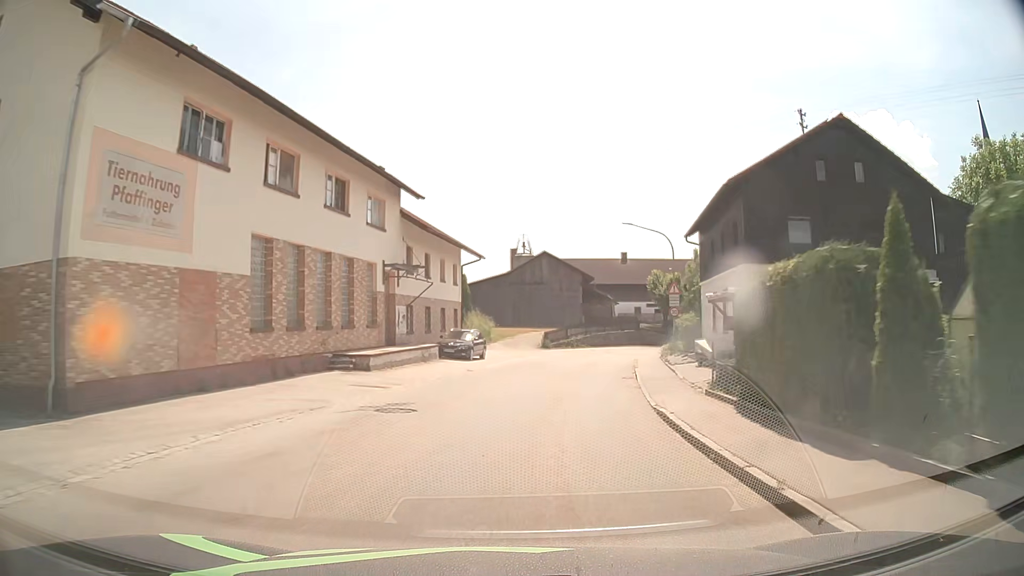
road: tertiary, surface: asphalt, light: Day
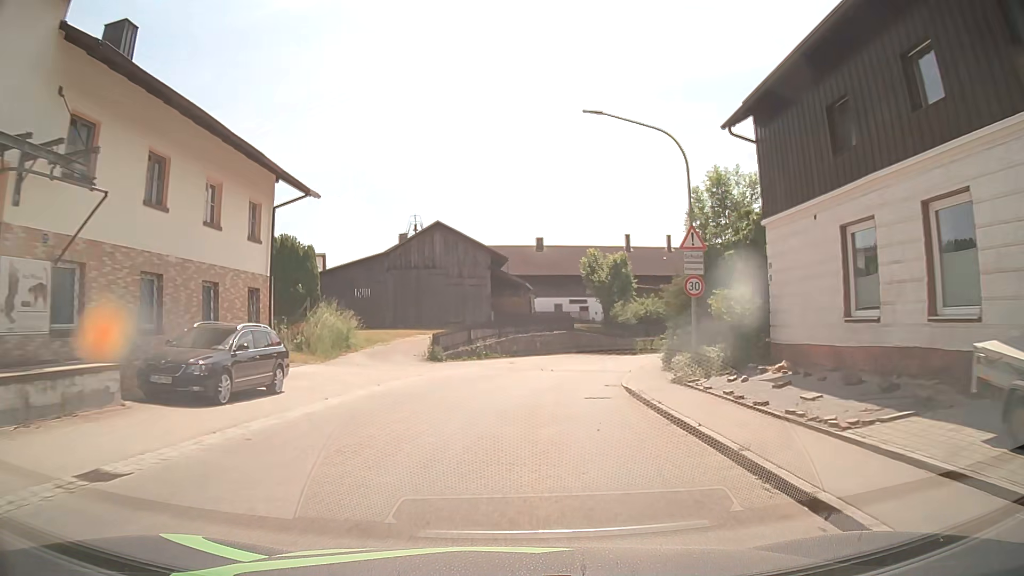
(+1.6, +20.2) m; +8°
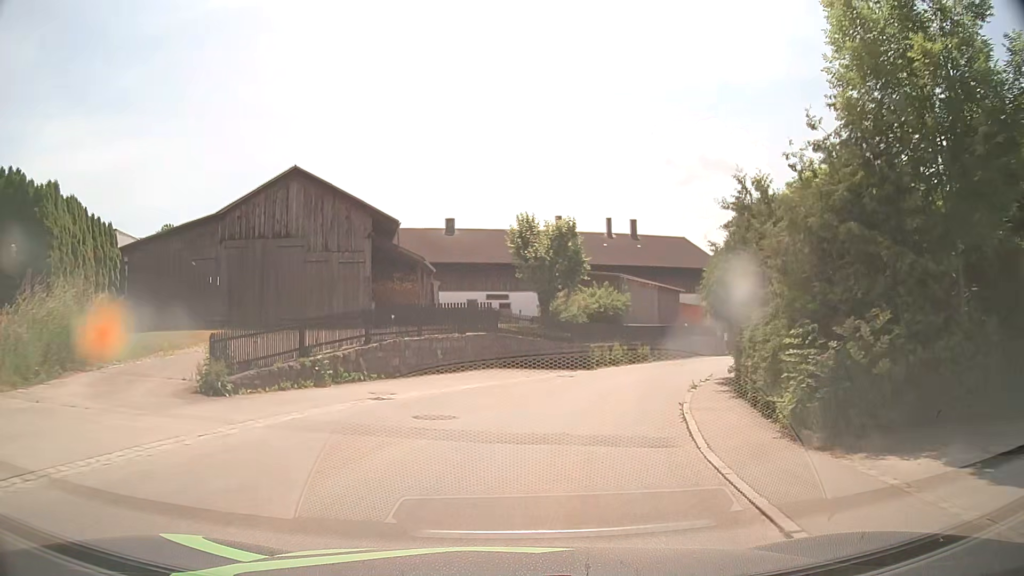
(+0.9, +16.8) m; +7°
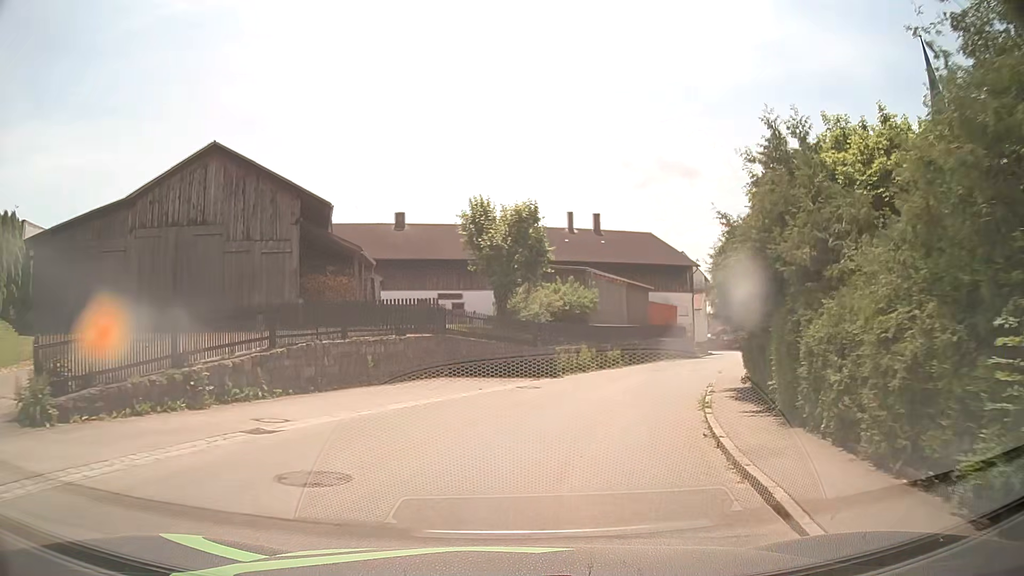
(+0.1, +4.9) m; +3°
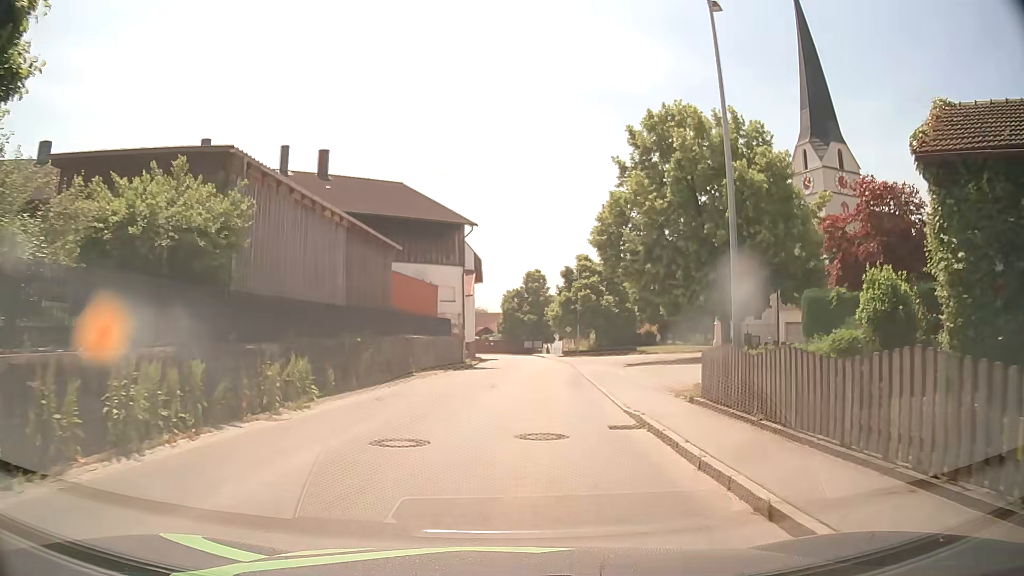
(+4.9, +23.7) m; +22°
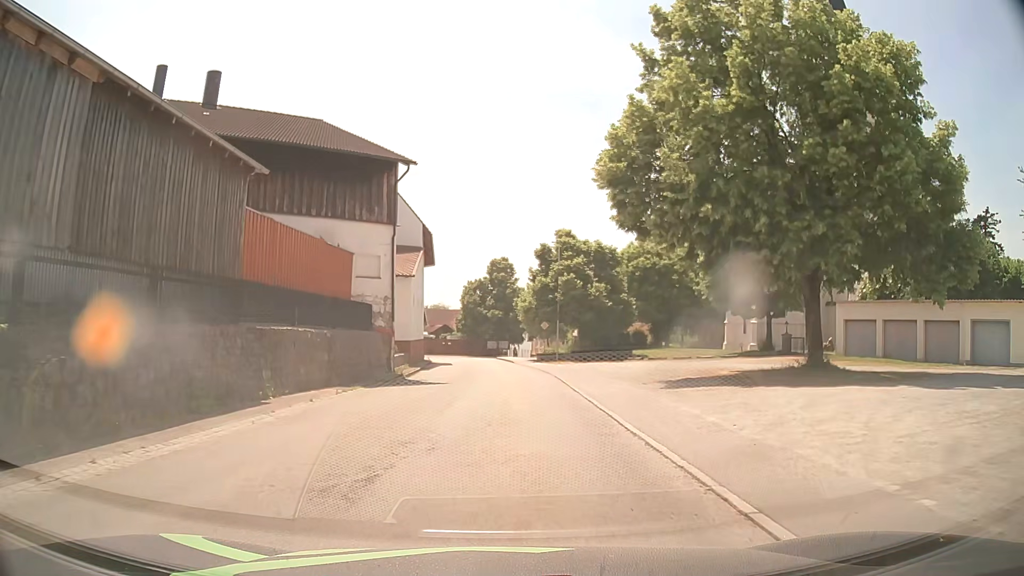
(+0.6, +14.9) m; +3°
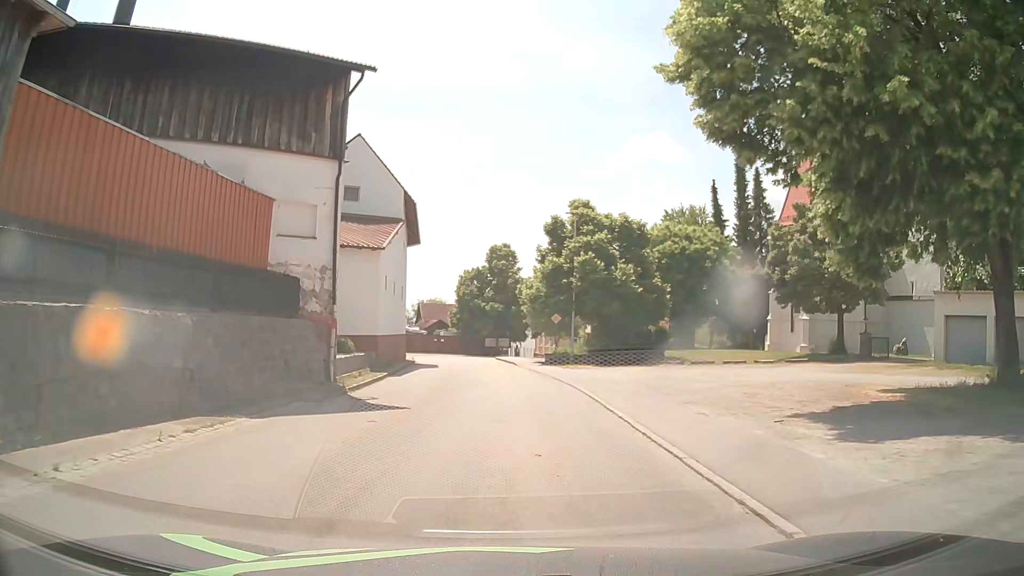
(0.0, +10.0) m; 0°
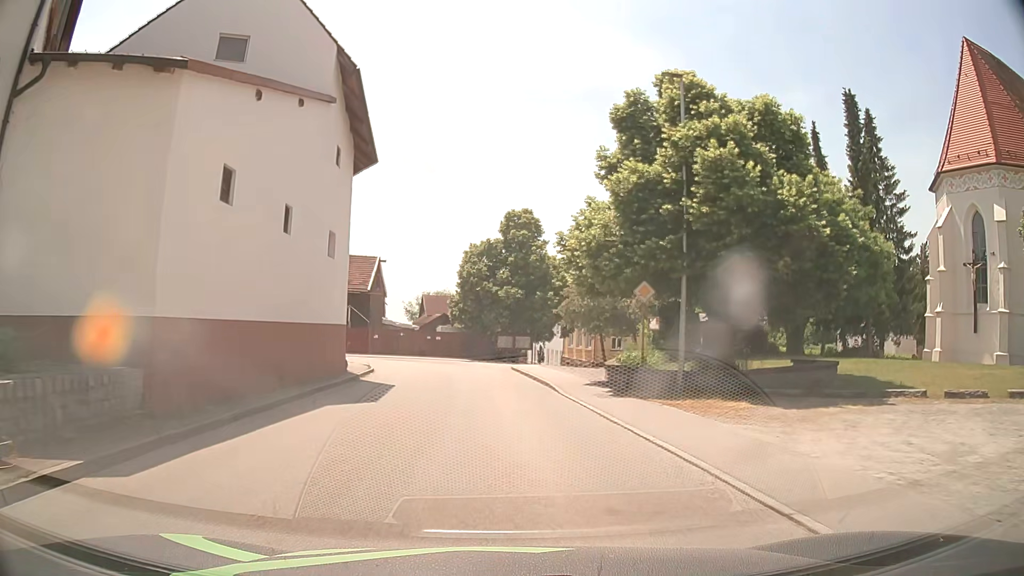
(-0.2, +20.1) m; -1°
(0, +10) (0, +20) (-1, +30) (-5, +39) (-12, +47) (-21, +50) (-30, +53) (-39, +57) (-46, +65) (-48, +74) m
